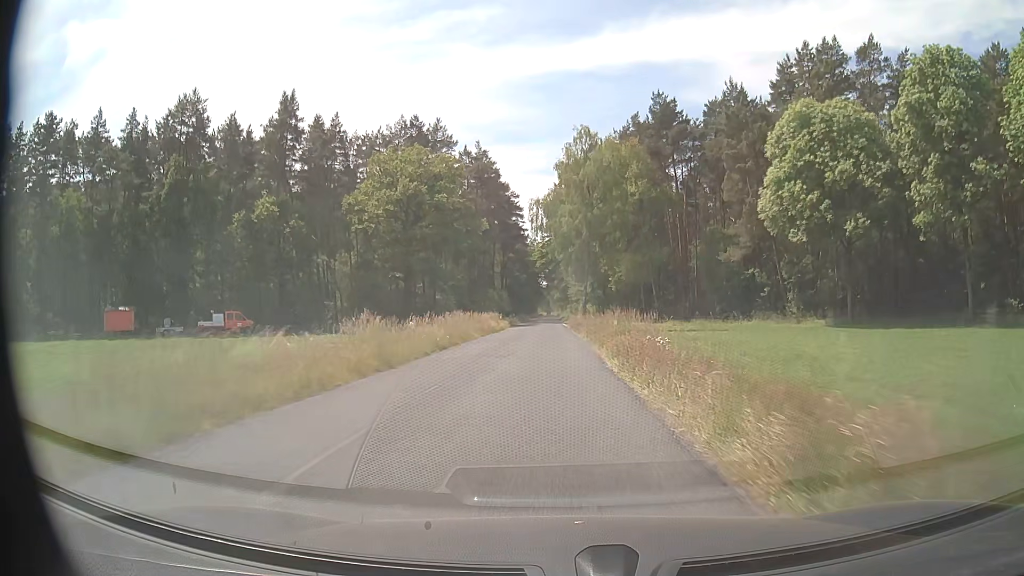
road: secondary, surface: asphalt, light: Day
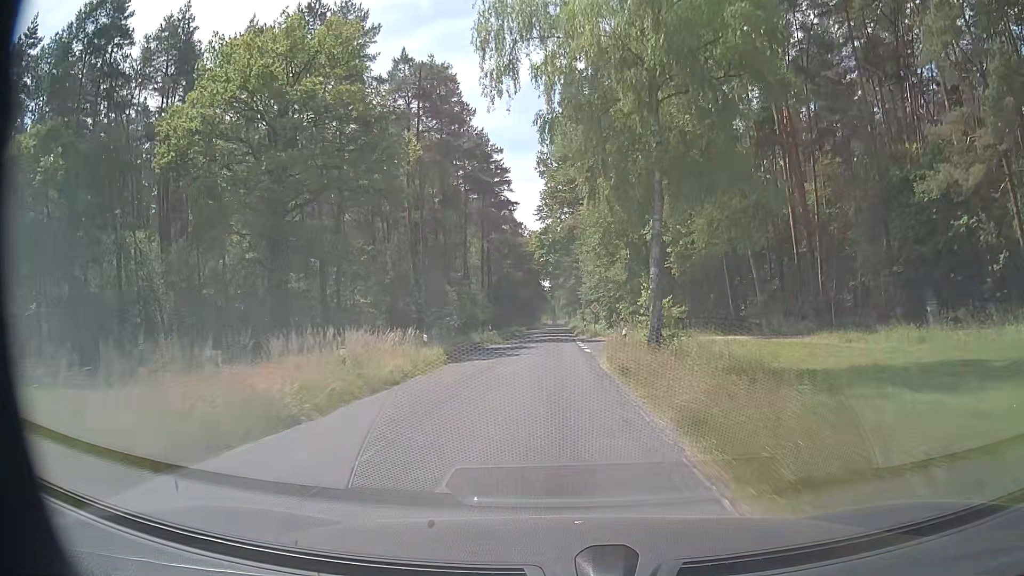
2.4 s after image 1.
(-0.1, +37.6) m; 0°
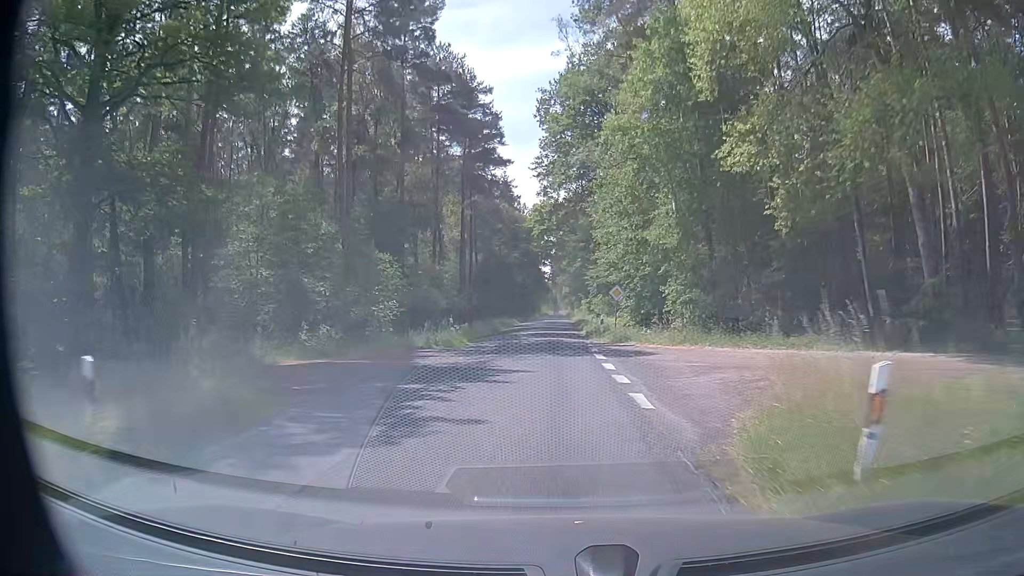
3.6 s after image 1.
(-0.3, +18.8) m; -1°
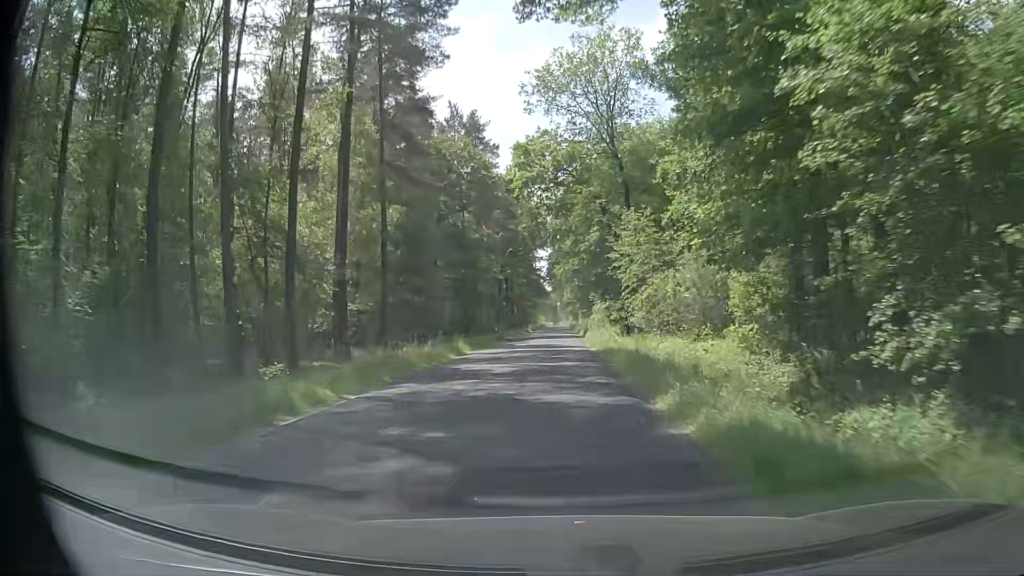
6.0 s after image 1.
(+0.4, +38.6) m; 0°
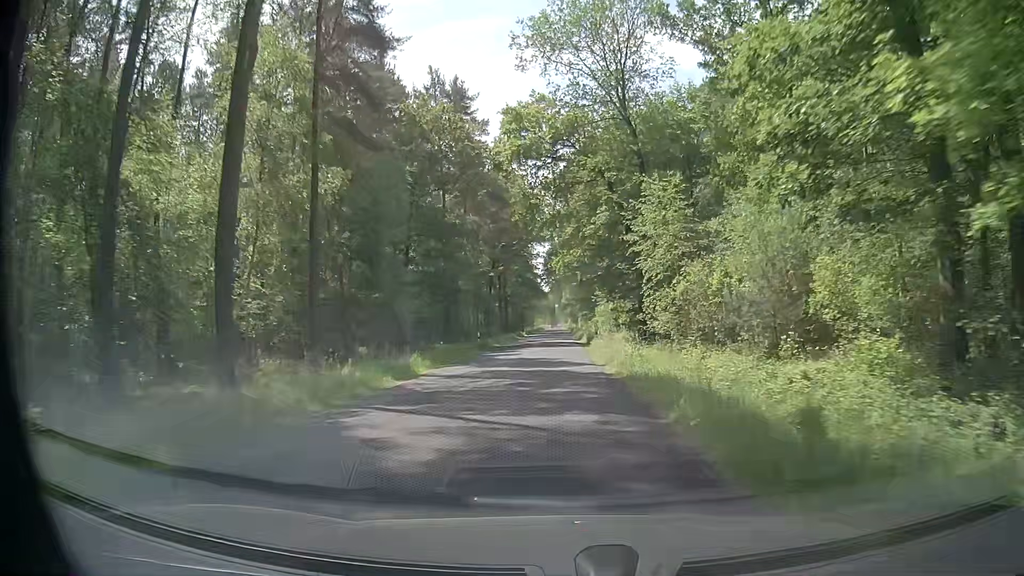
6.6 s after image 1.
(0.0, +10.0) m; 0°
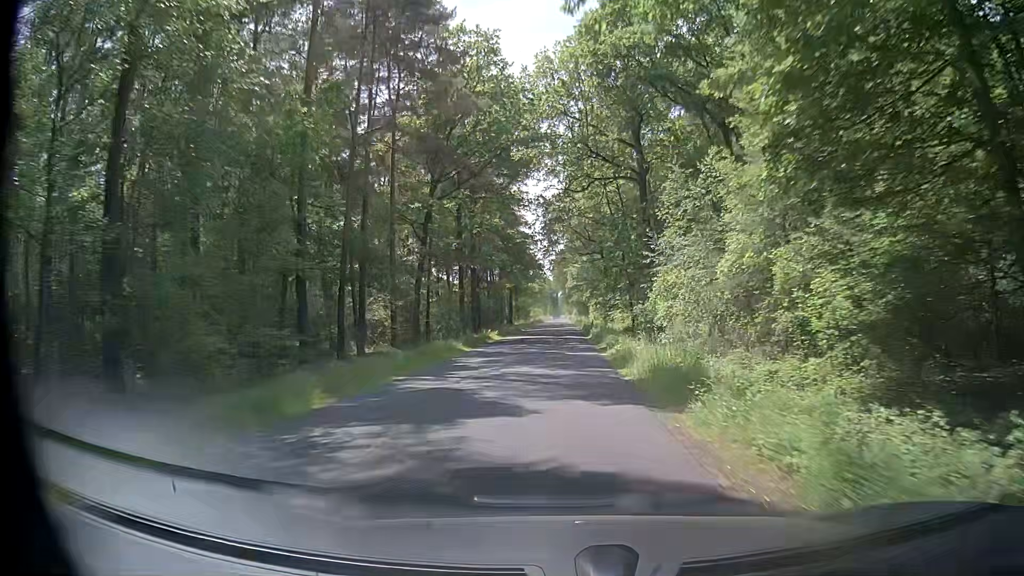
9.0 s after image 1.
(+0.4, +40.7) m; +1°
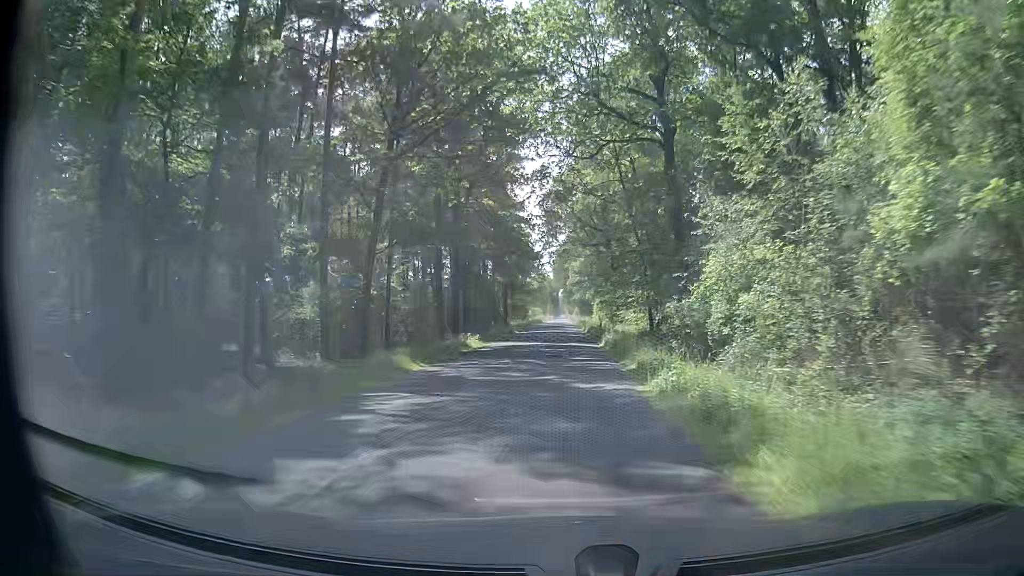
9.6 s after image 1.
(-0.1, +10.4) m; 0°
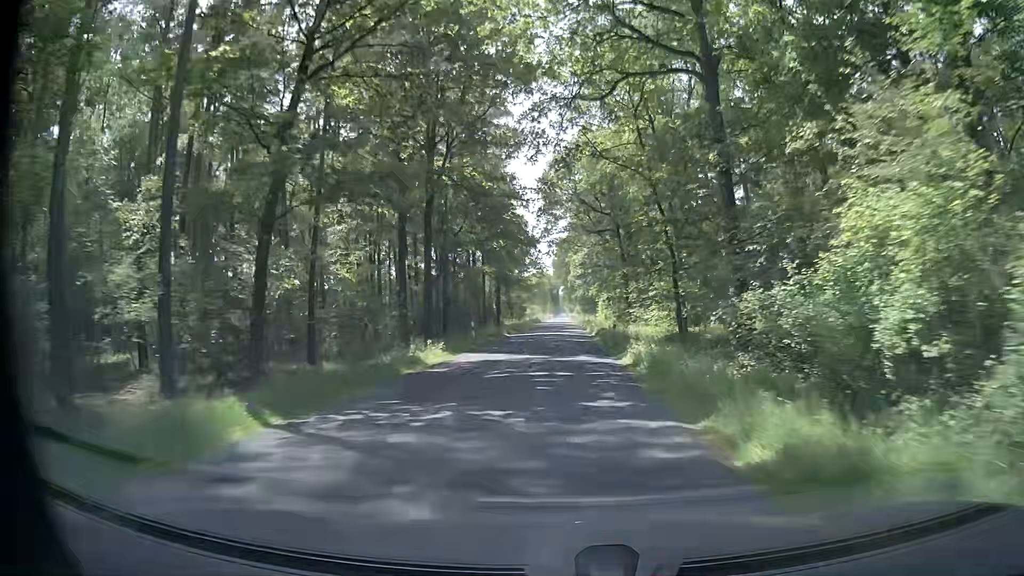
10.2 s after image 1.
(-0.1, +10.6) m; -1°
(0, +10) (0, +20) (0, +30) (0, +40) (0, +50) (0, +60) (0, +70) (0, +80) (0, +90) (0, +100) m
